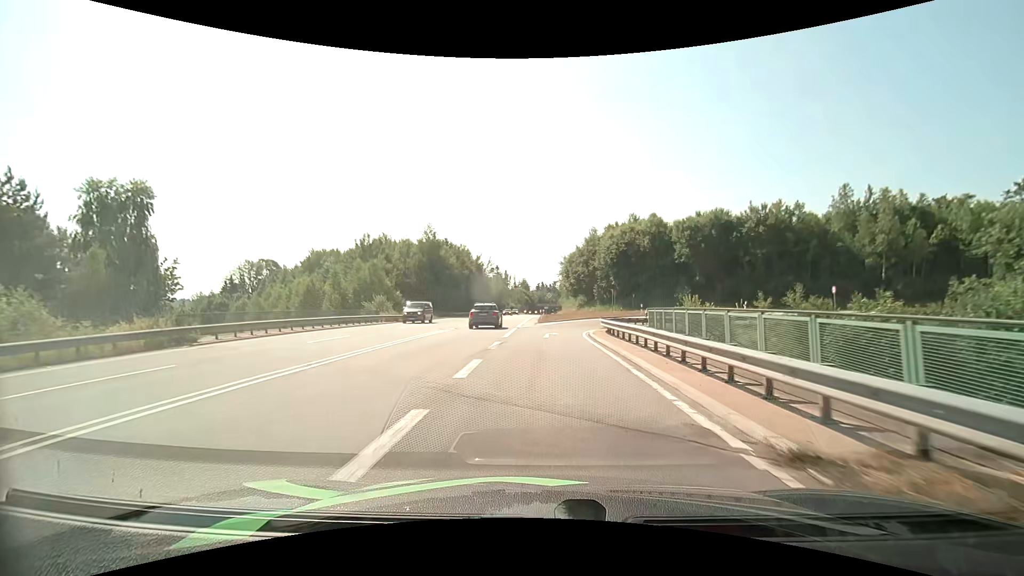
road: primary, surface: asphalt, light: Day
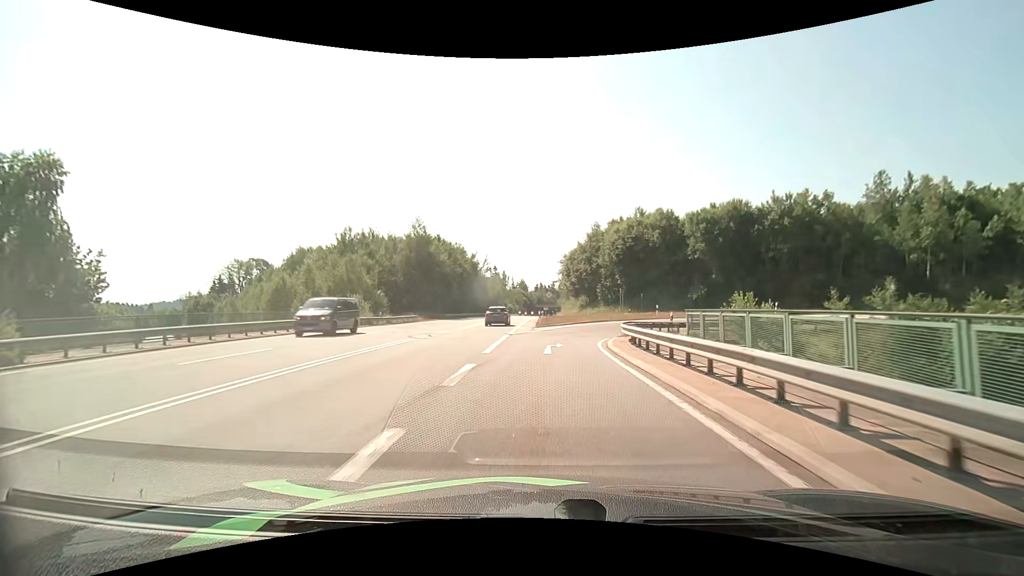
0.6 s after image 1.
(0.0, +6.9) m; 0°
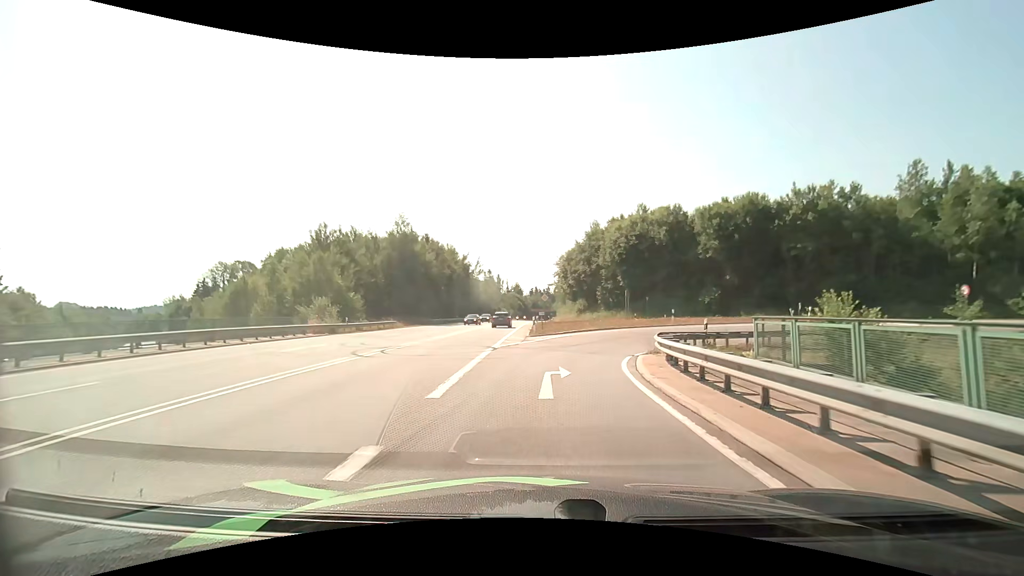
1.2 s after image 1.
(0.0, +6.4) m; 0°
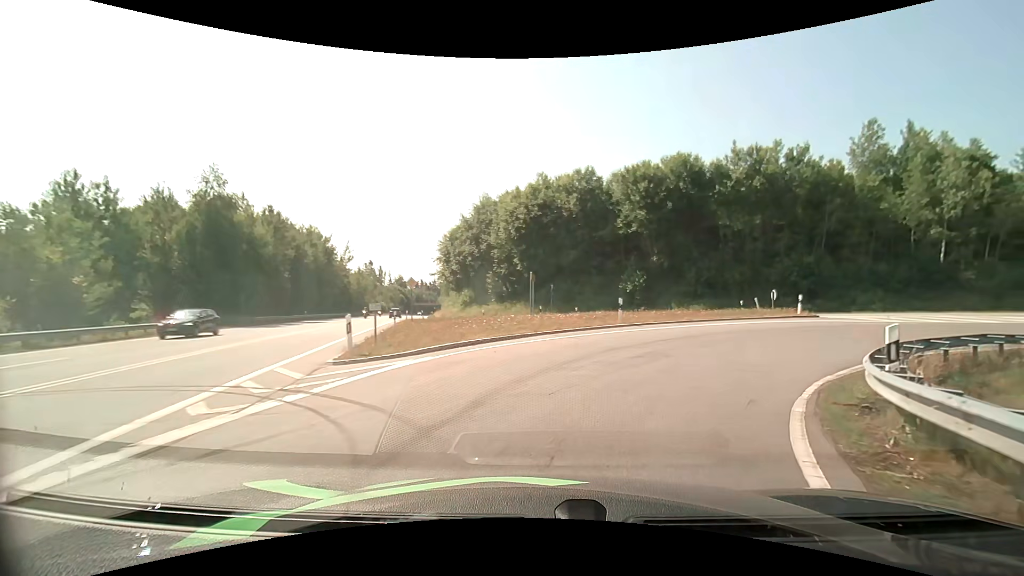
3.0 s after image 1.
(+1.2, +16.2) m; +13°
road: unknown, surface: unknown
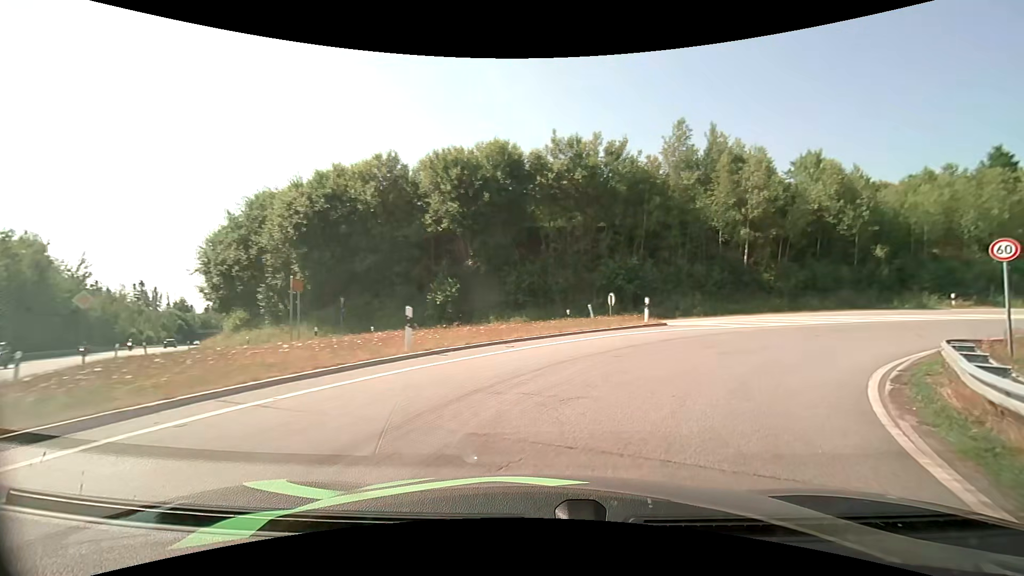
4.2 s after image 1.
(+1.5, +9.0) m; +20°
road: primary_link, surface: asphalt
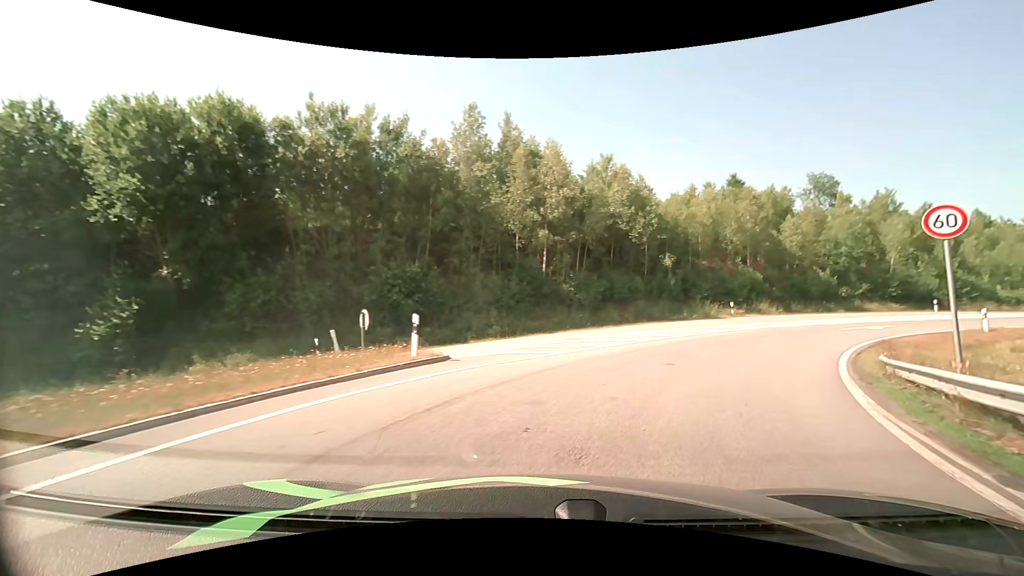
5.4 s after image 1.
(+1.9, +8.9) m; +23°
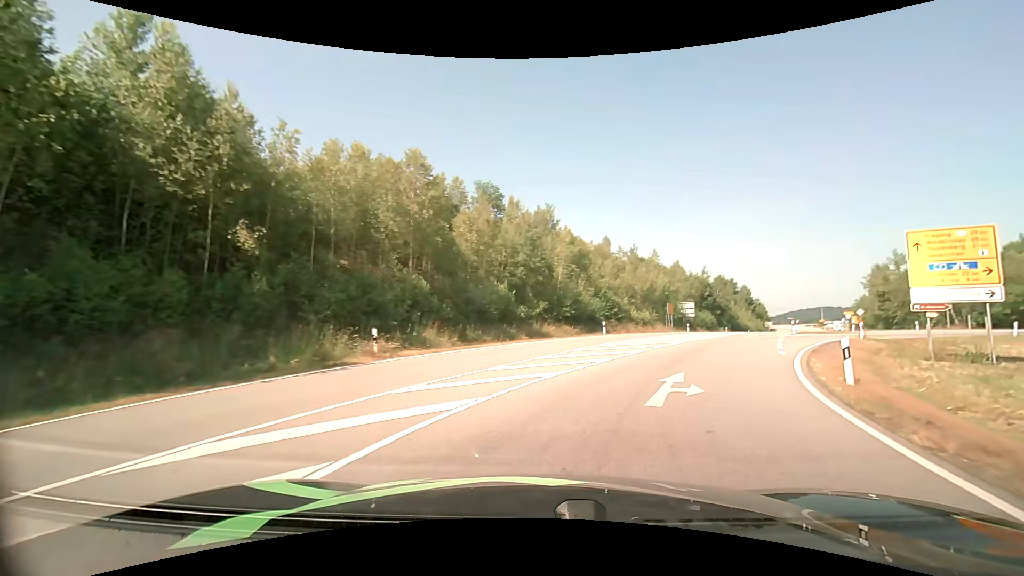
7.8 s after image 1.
(+6.4, +18.4) m; +37°
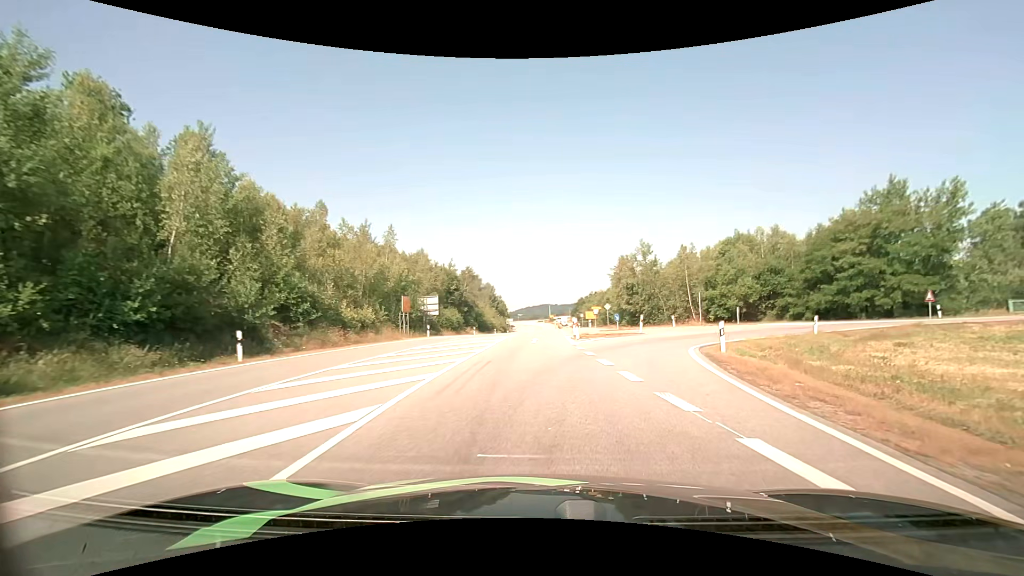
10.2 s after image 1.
(+5.2, +19.6) m; +28°
(+1, +10) (+3, +20) (+8, +28) (+16, +34) (+26, +37) (+36, +38) (+46, +37) (+56, +36) (+66, +36) (+76, +35) m
